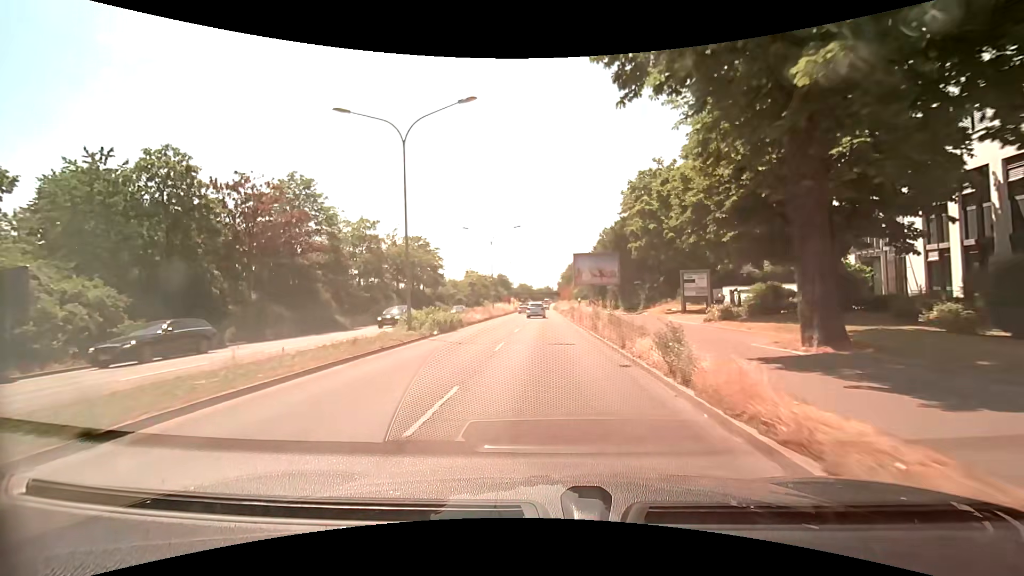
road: primary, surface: asphalt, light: Day
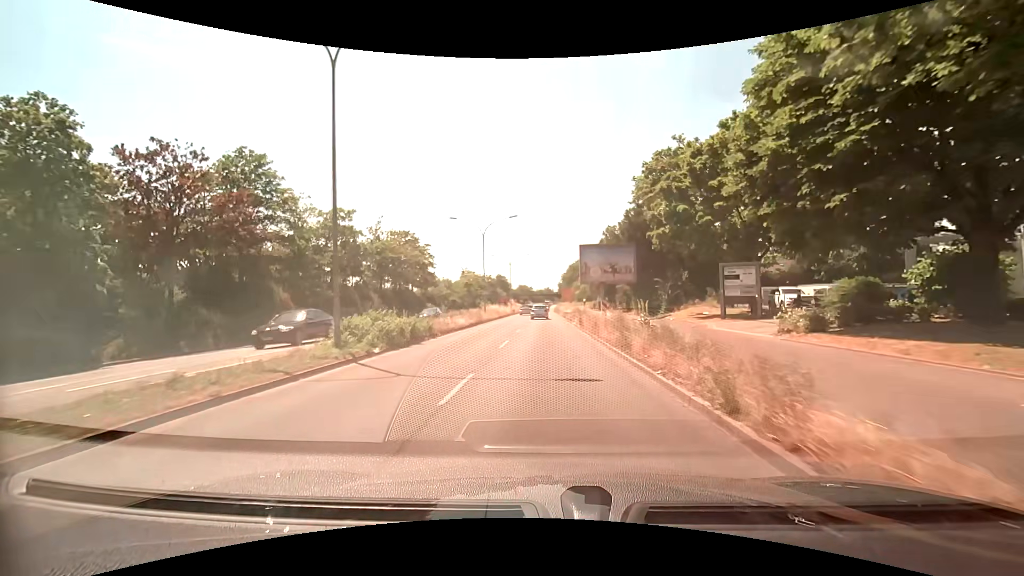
(0.0, +7.4) m; 0°
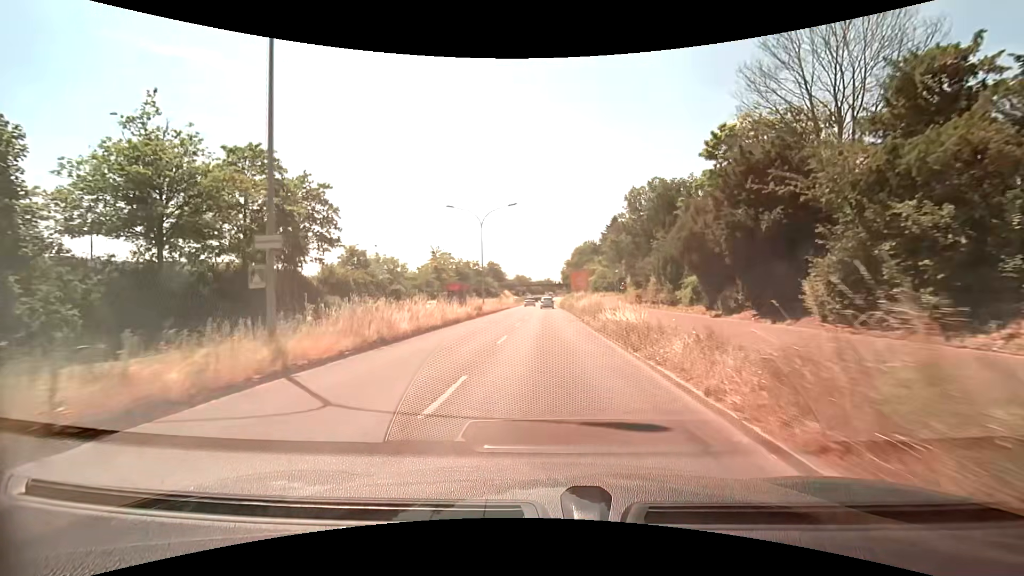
(+0.3, +37.4) m; +1°
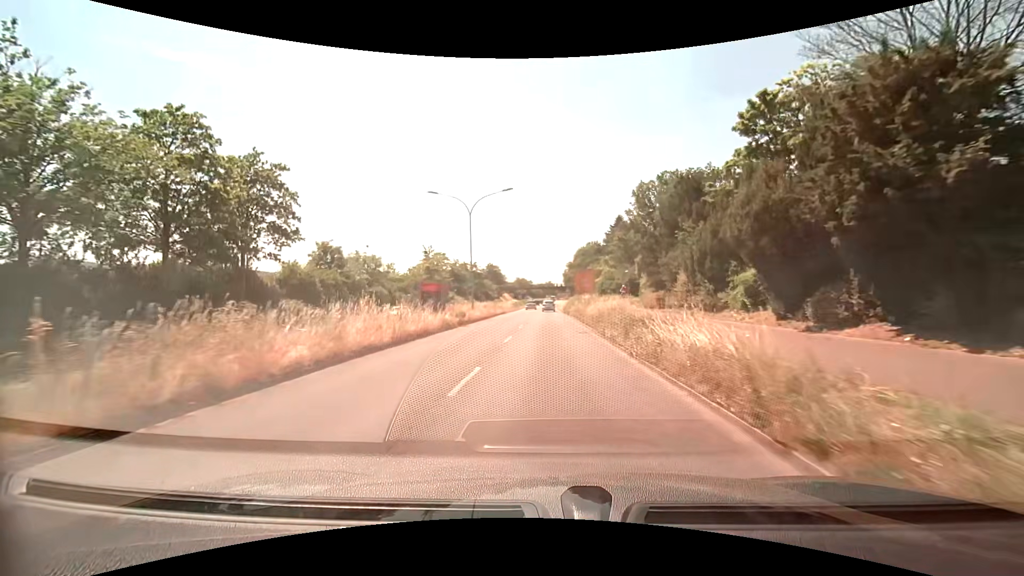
(0.0, +7.6) m; -1°
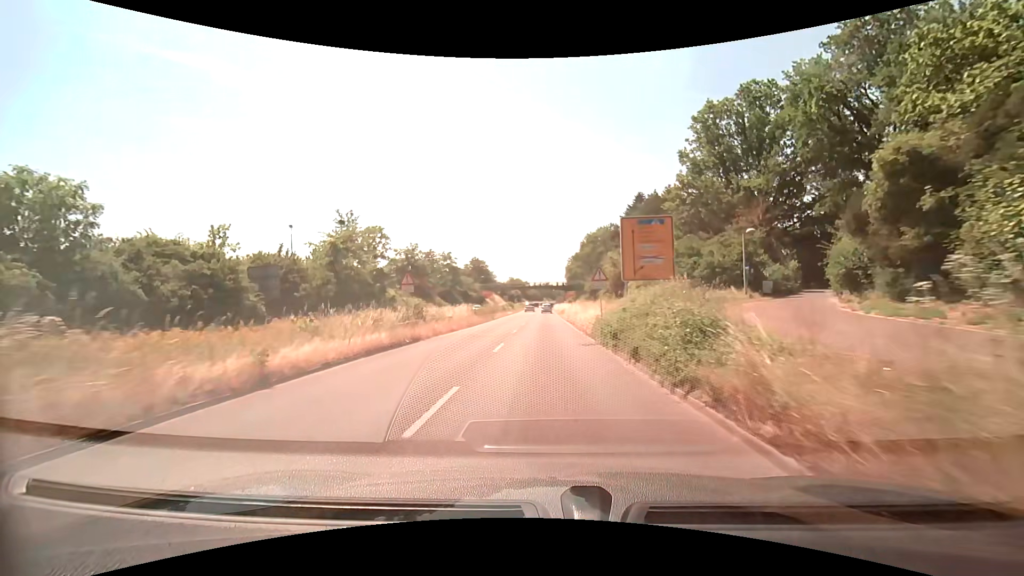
(+0.2, +38.3) m; 0°
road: trunk
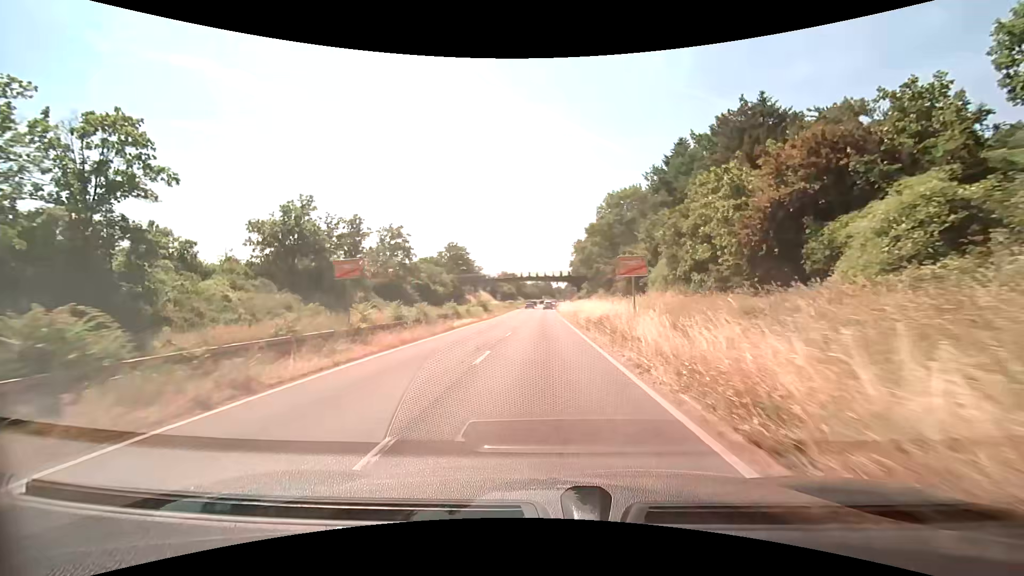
(+0.2, +39.1) m; 0°
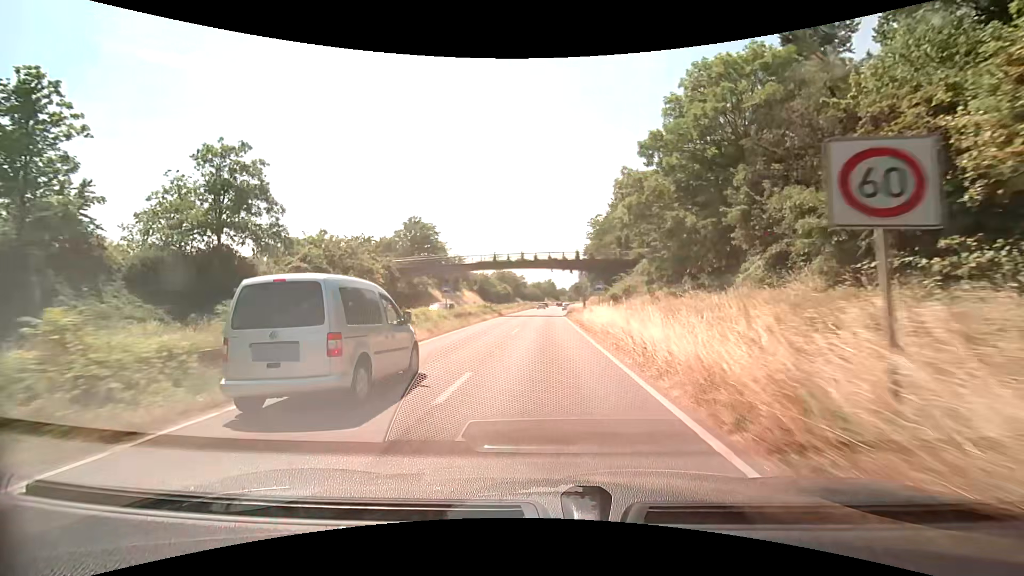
(-0.2, +40.2) m; 0°
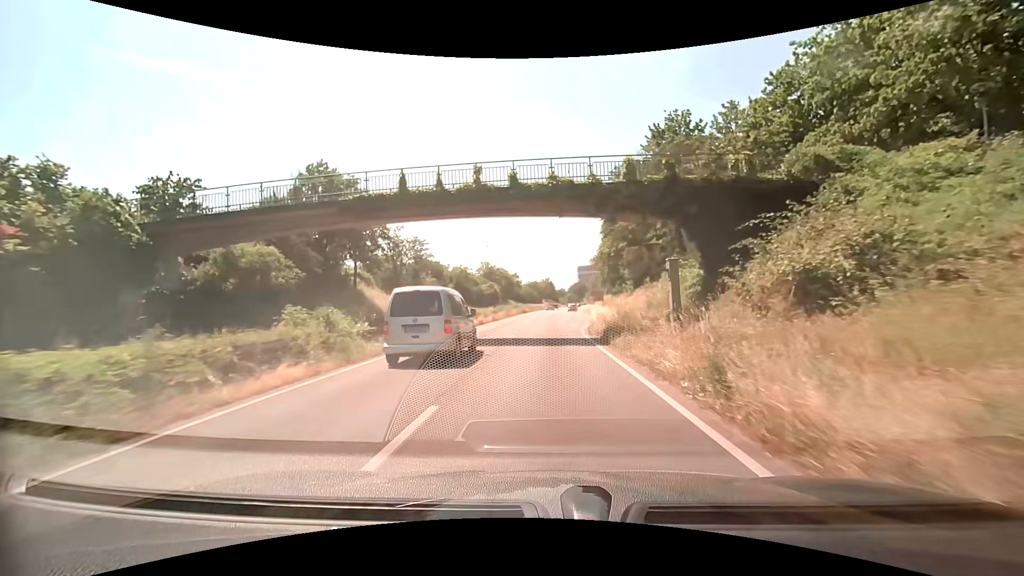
(0.0, +35.1) m; 0°
(0, +10) (0, +20) (0, +30) (+1, +40) (+1, +50) (+1, +60) (+1, +70) (+2, +80) (+2, +90) (+3, +100) m
